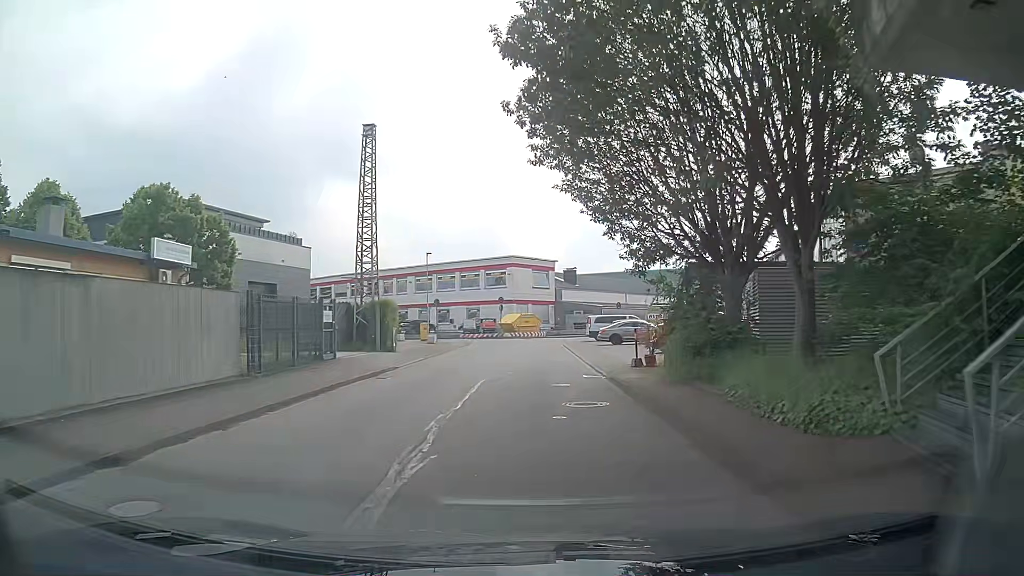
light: Day
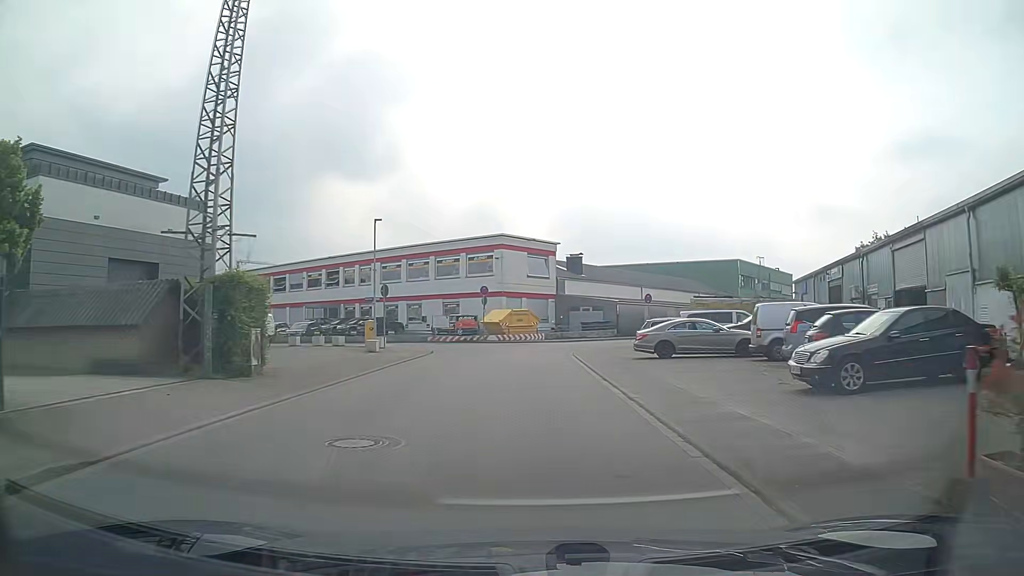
(+0.3, +15.9) m; +1°
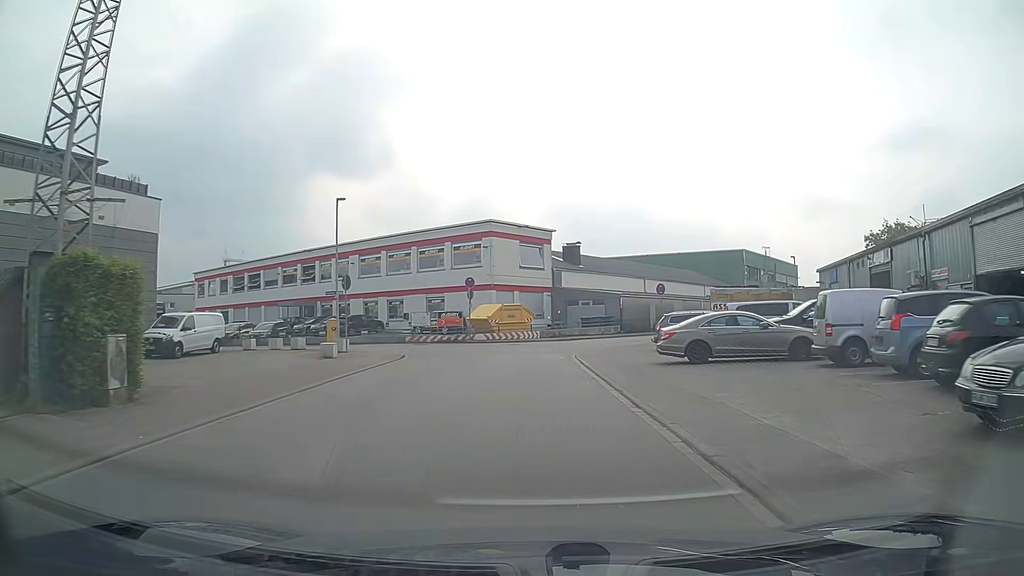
(+0.1, +5.6) m; +2°
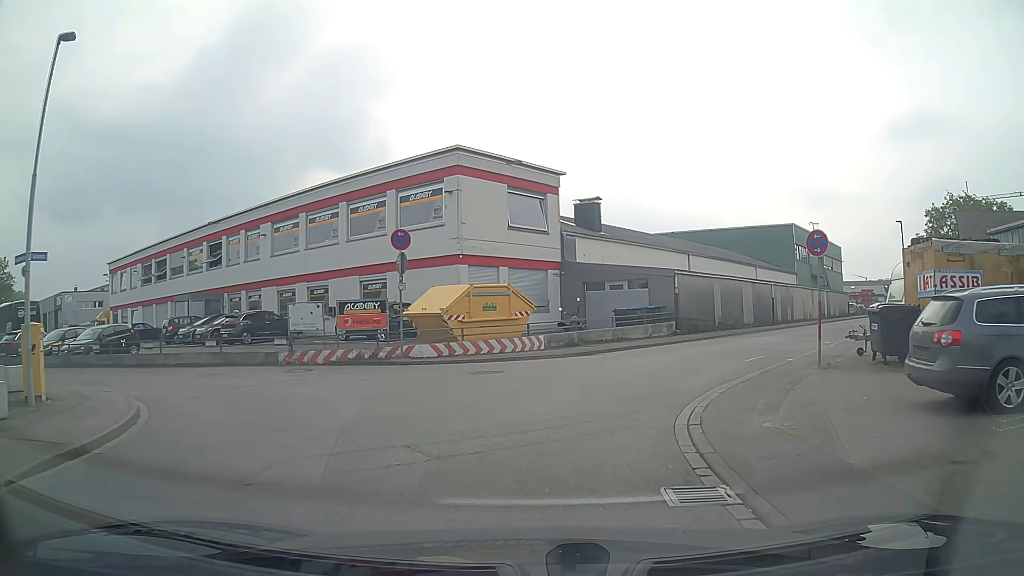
(-0.1, +18.8) m; 0°
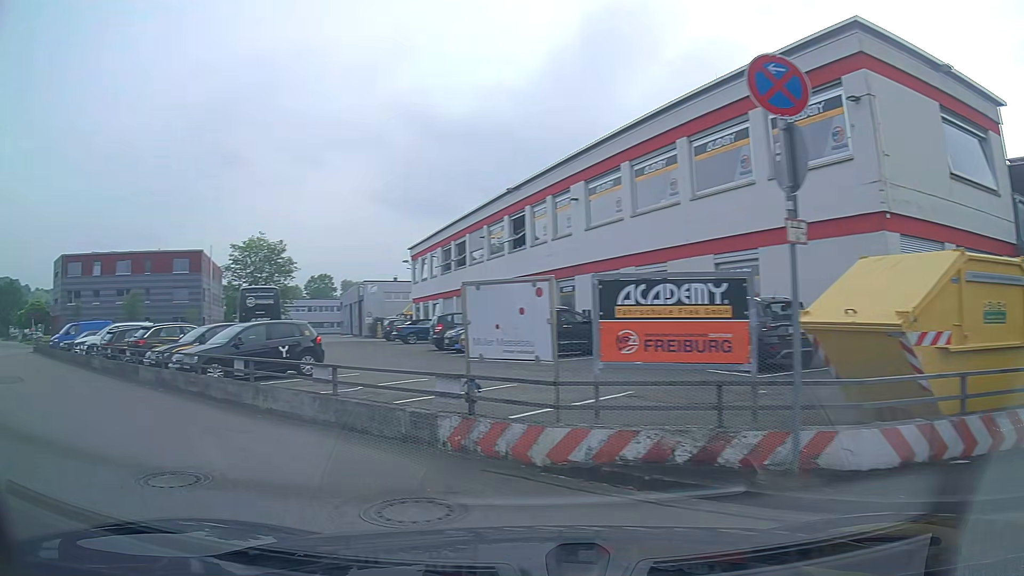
(-1.5, +12.6) m; -34°
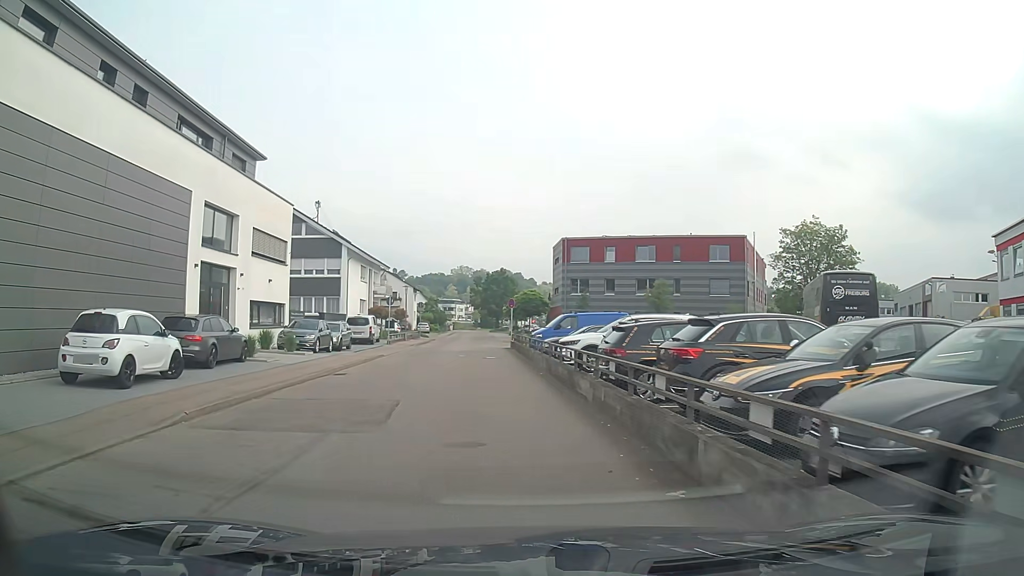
(-5.5, +10.6) m; -43°
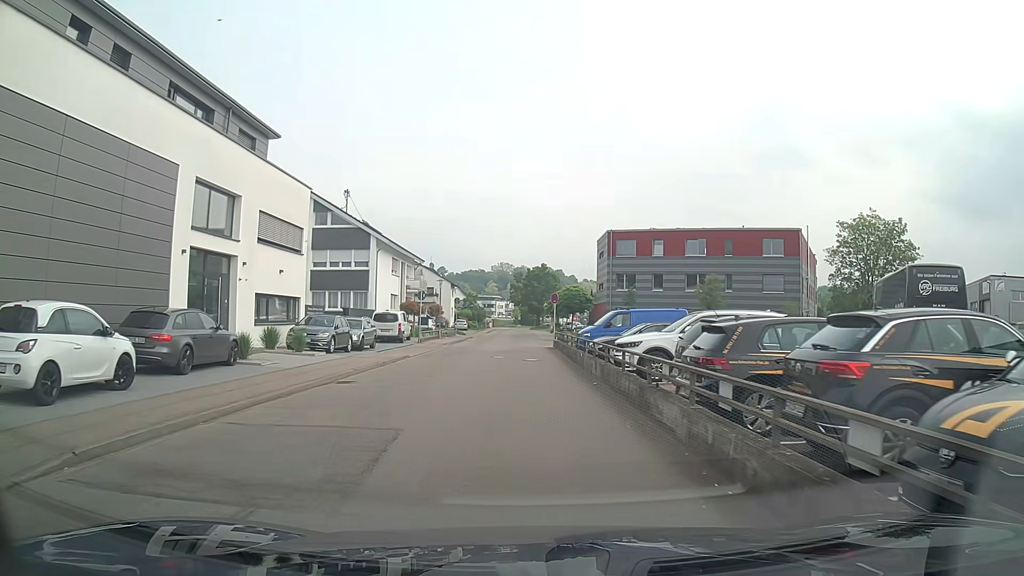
(-0.1, +3.8) m; -3°
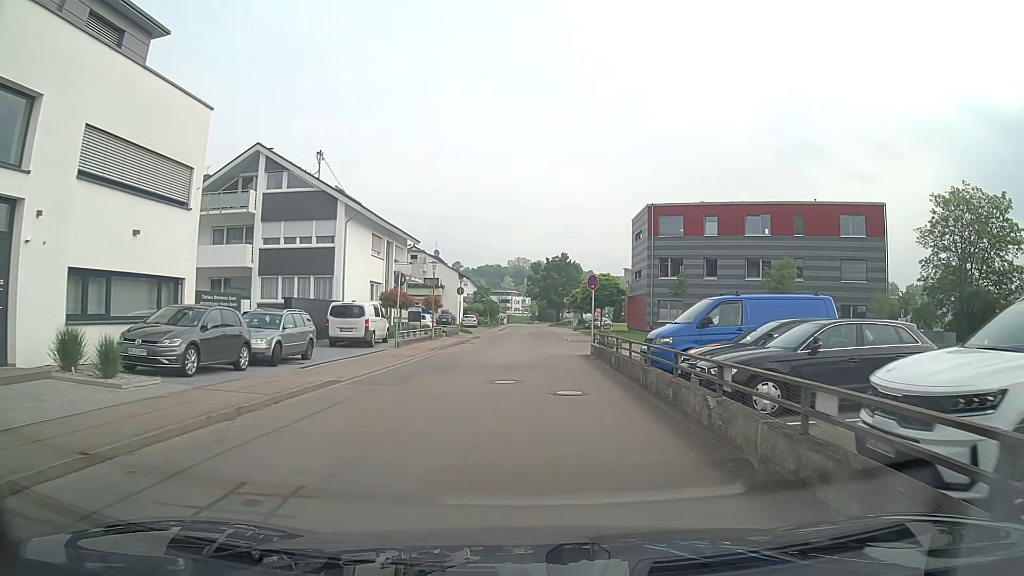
(-0.3, +12.4) m; -1°
